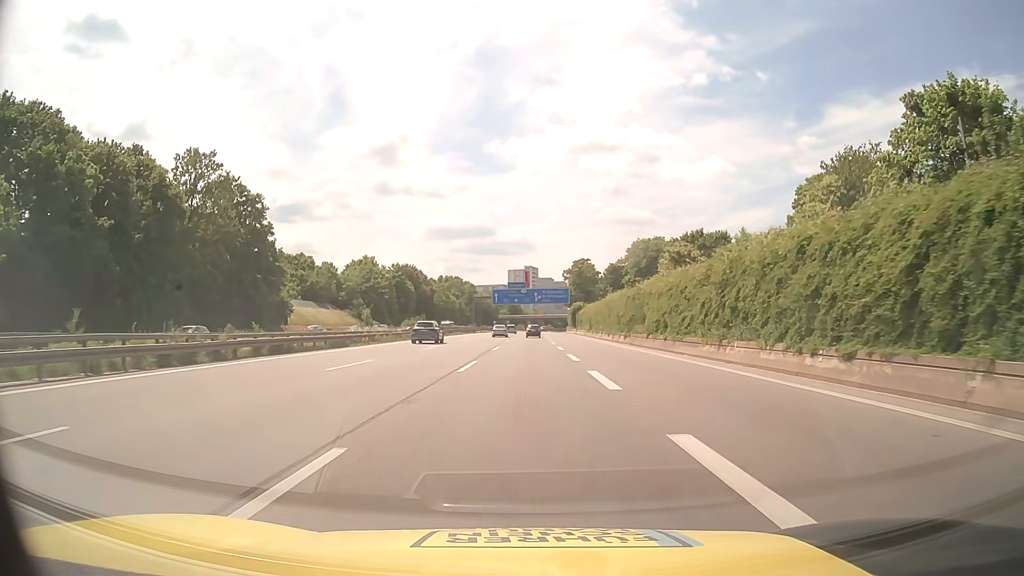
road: motorway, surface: asphalt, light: Day
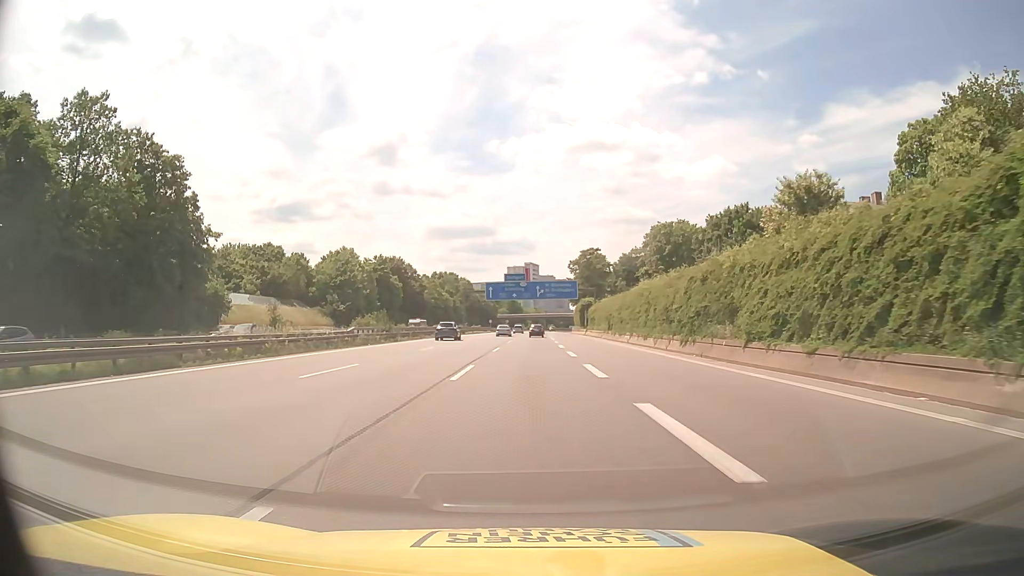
(0.0, +20.8) m; 0°
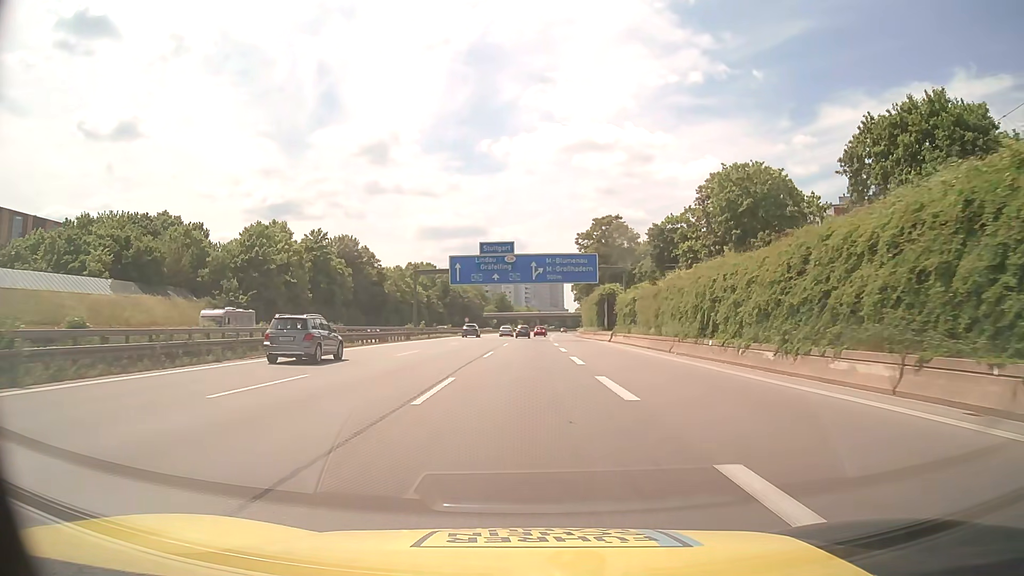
(+0.1, +41.5) m; +1°
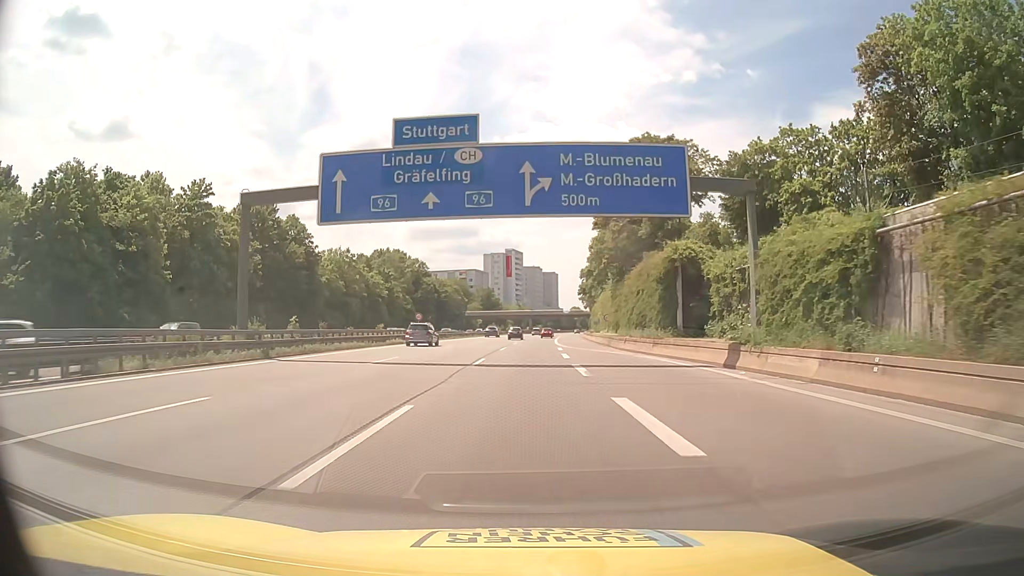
(+0.2, +41.6) m; +1°
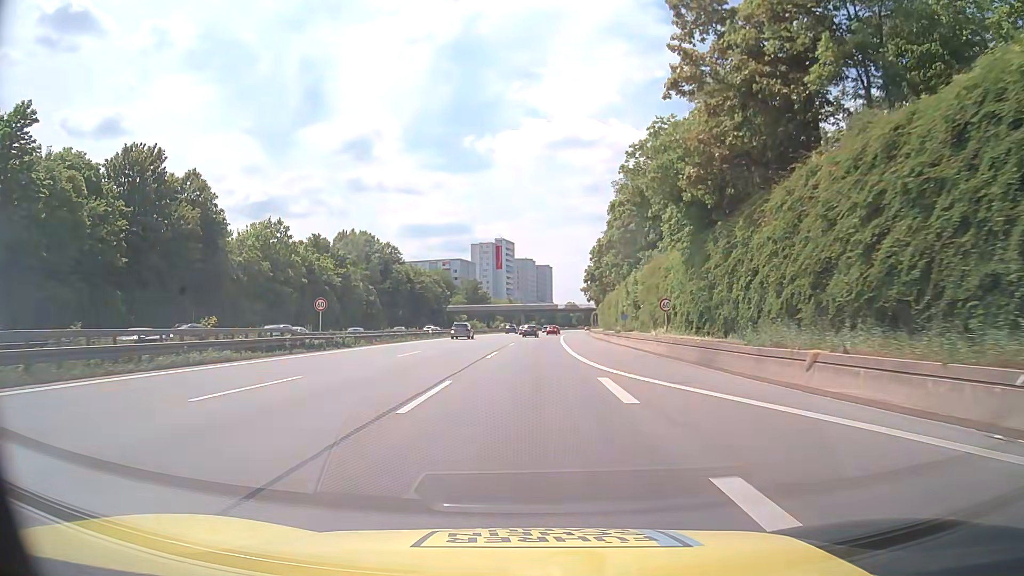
(0.0, +31.3) m; 0°
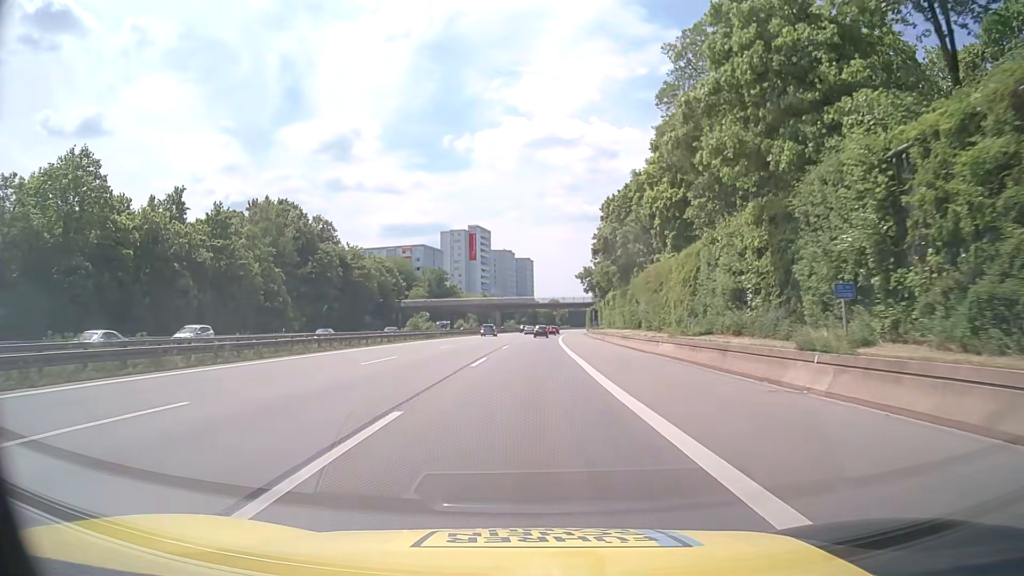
(+0.6, +41.8) m; +2°
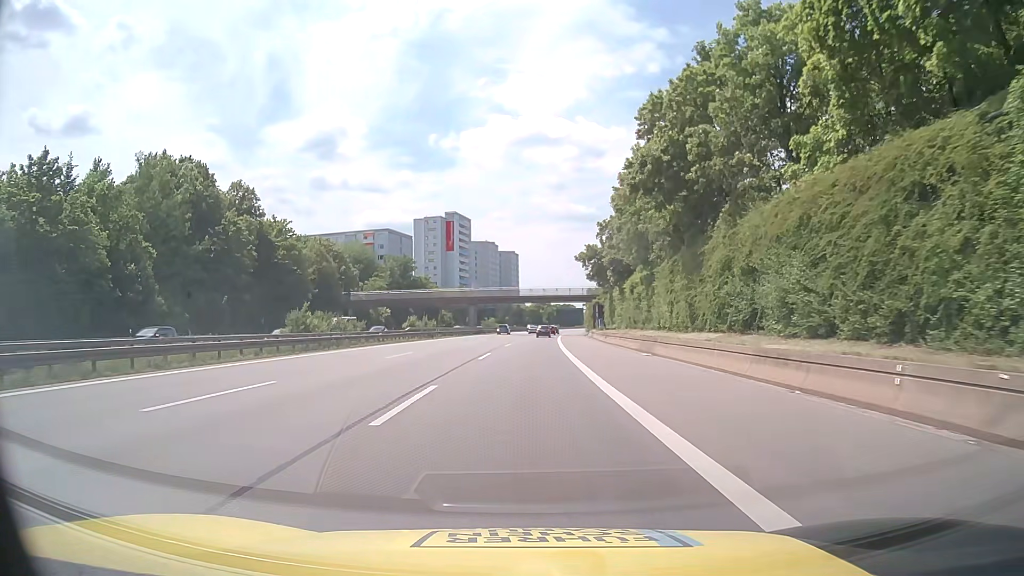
(+0.4, +31.4) m; +1°
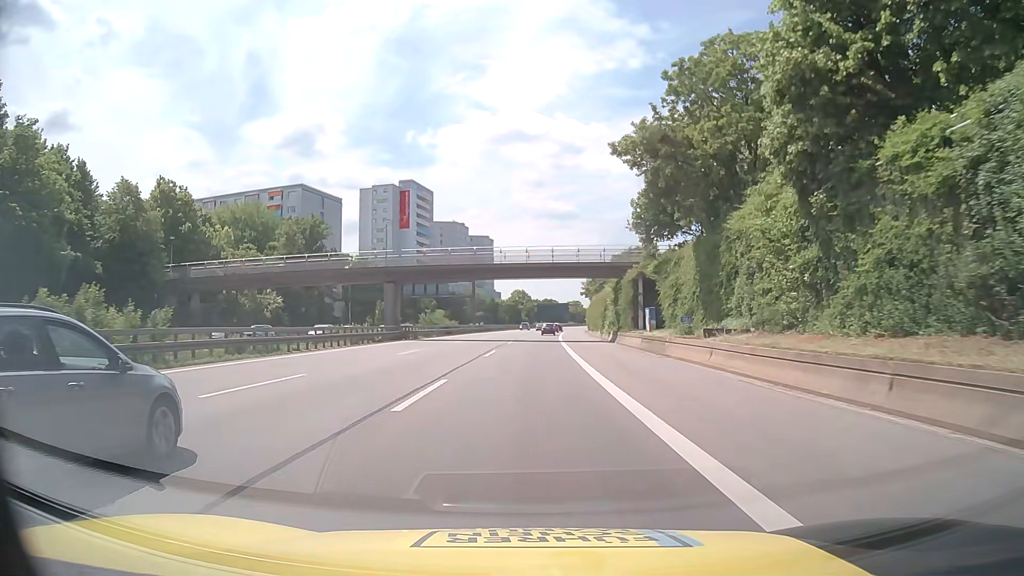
(+1.2, +52.3) m; +2°
